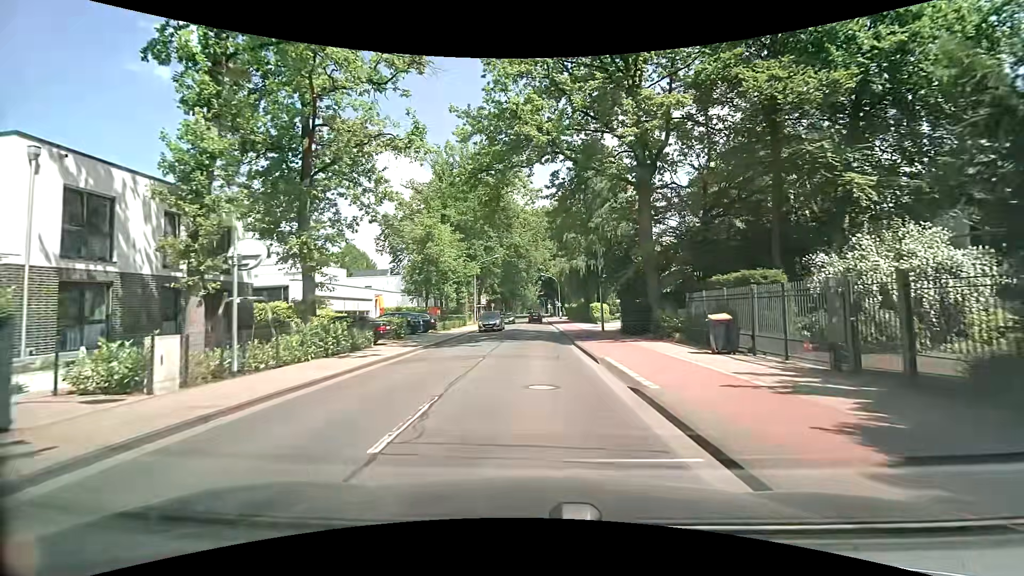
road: tertiary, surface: asphalt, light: Day
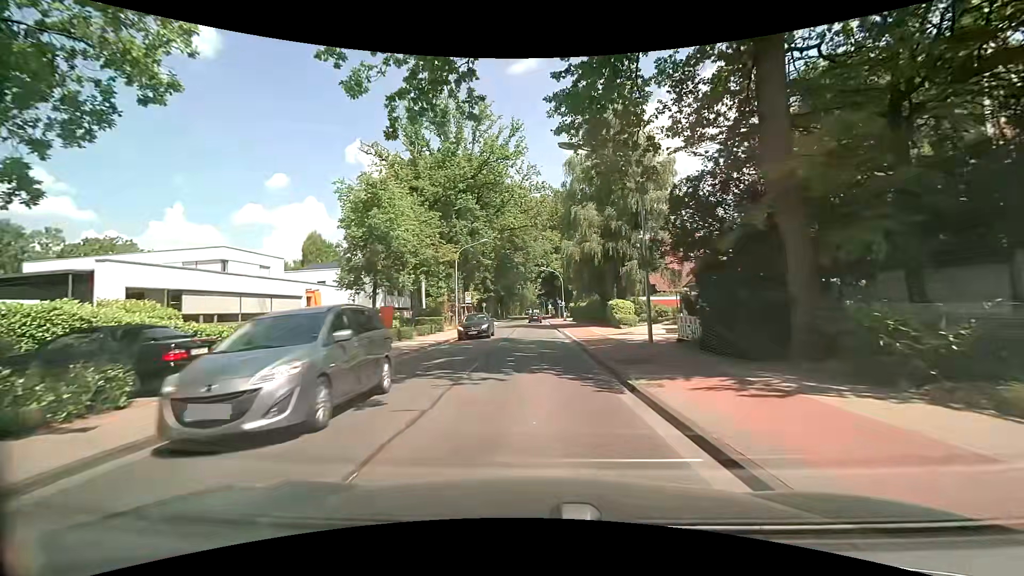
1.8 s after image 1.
(-0.1, +13.4) m; -1°
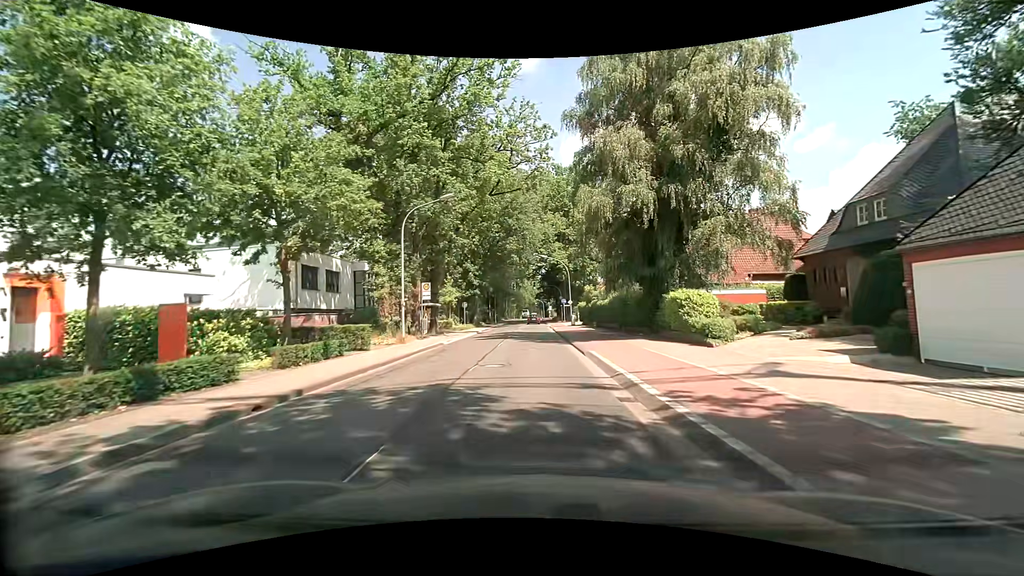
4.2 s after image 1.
(+0.1, +17.8) m; +1°
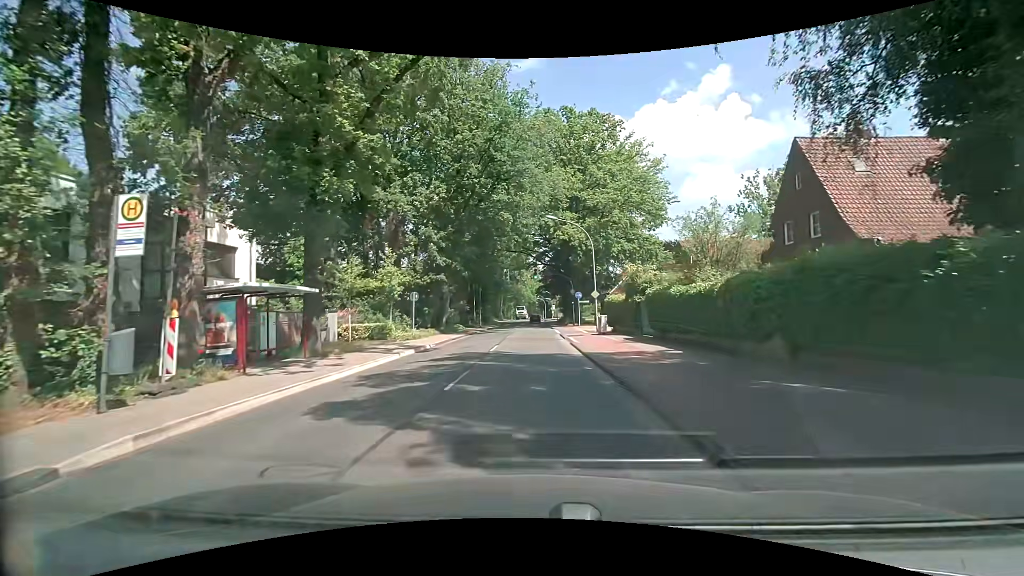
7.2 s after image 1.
(-0.2, +22.3) m; -1°
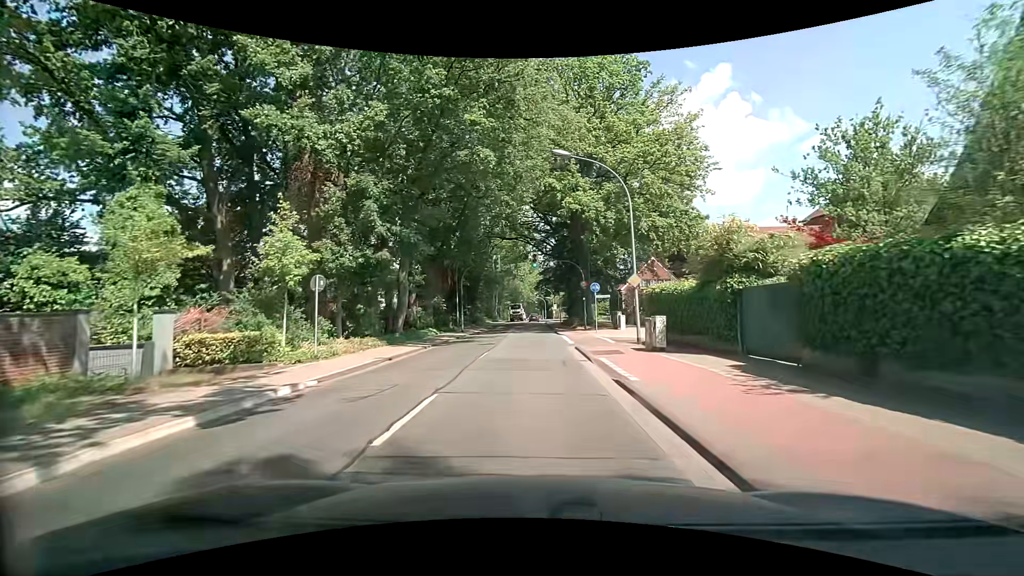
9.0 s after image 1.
(+0.1, +13.4) m; 0°
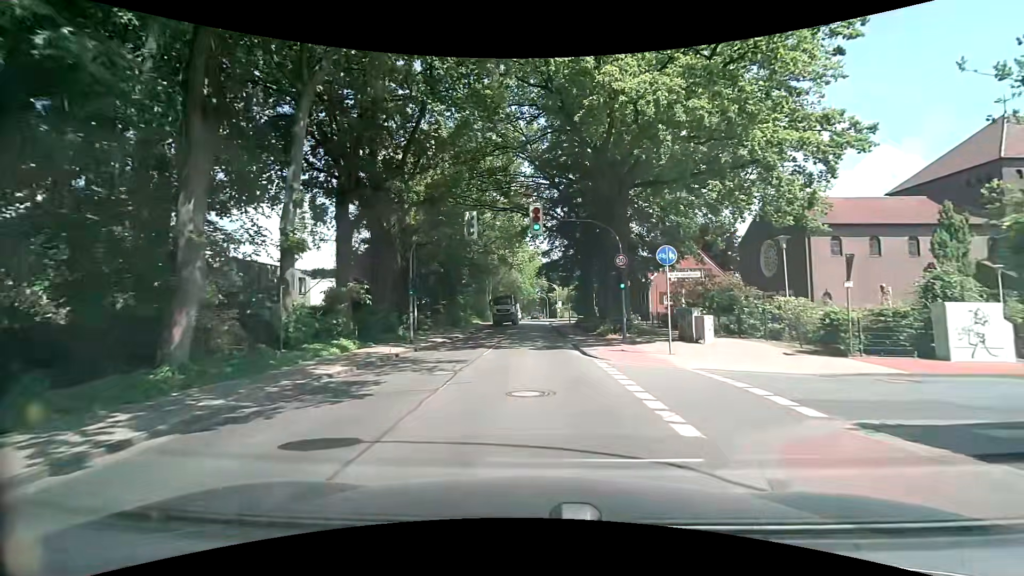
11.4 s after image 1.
(+0.1, +17.8) m; 0°
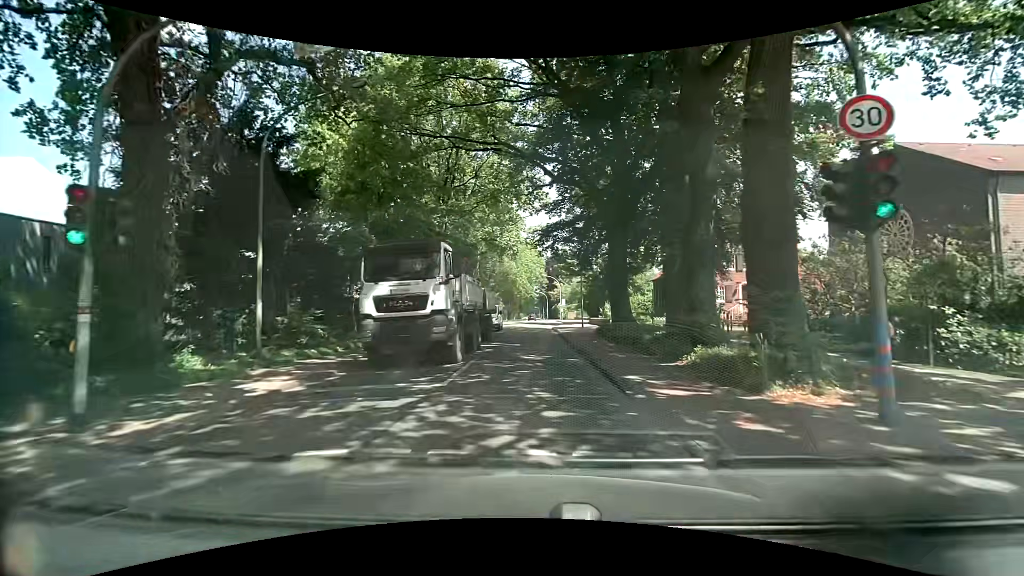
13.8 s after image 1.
(0.0, +17.8) m; +1°
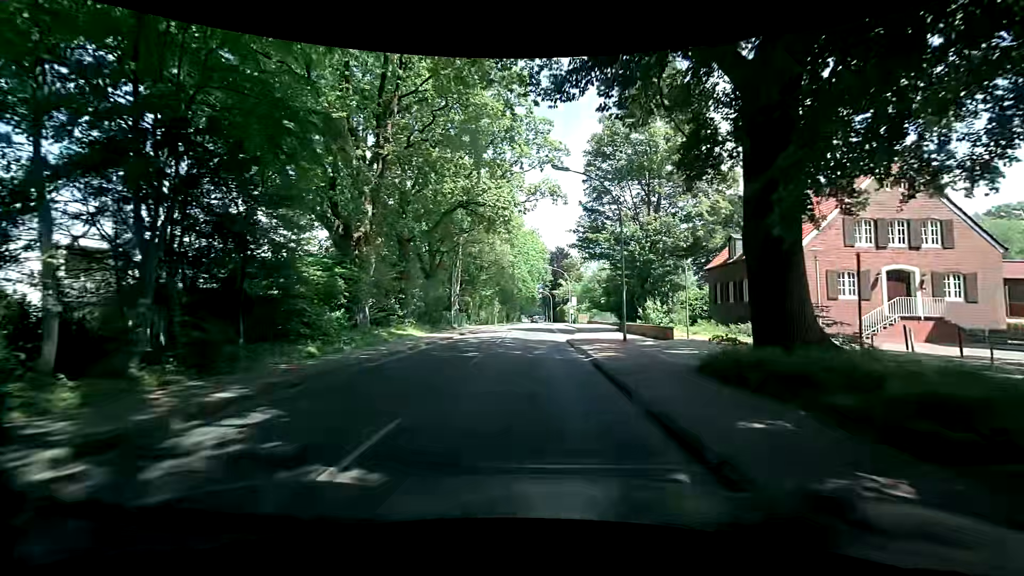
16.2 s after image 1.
(0.0, +17.9) m; 0°
